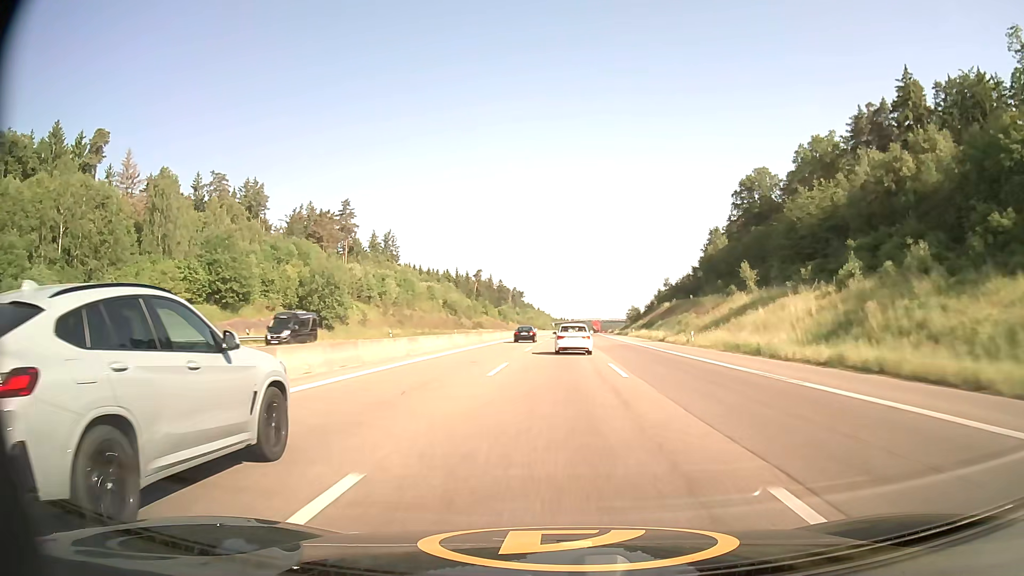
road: motorway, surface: asphalt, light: Day
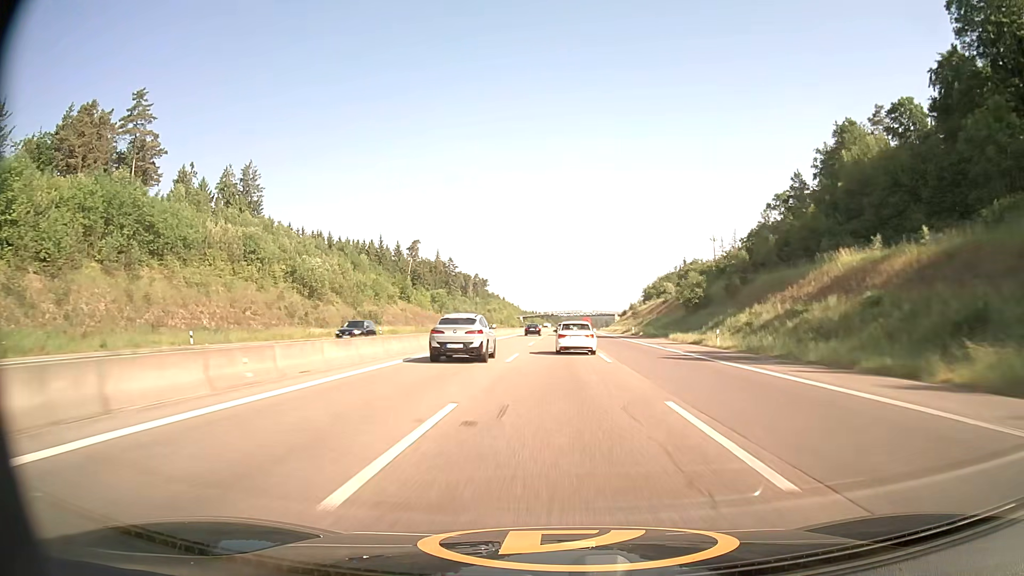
(+2.2, +101.7) m; +2°
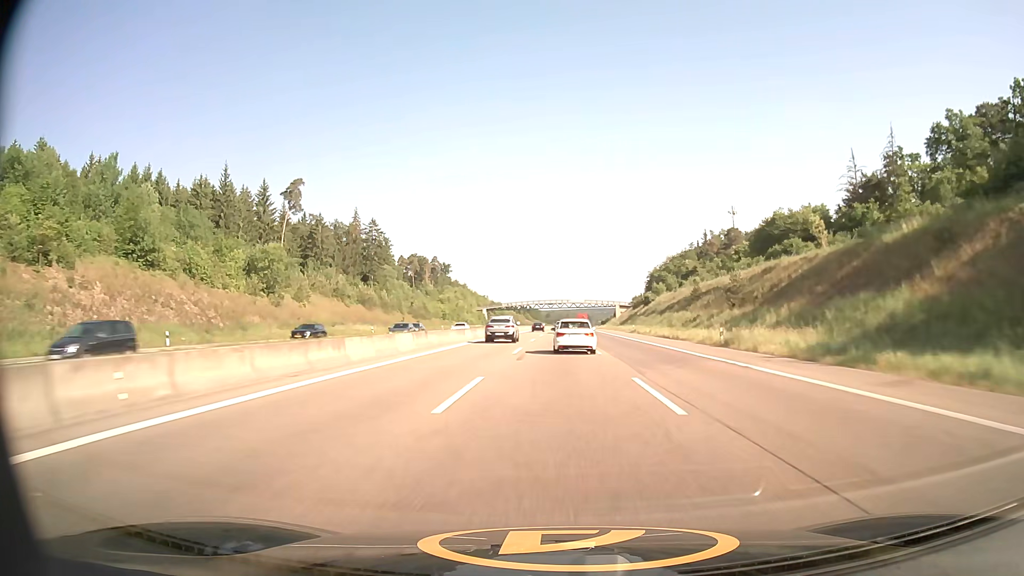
(+1.6, +102.6) m; +2°
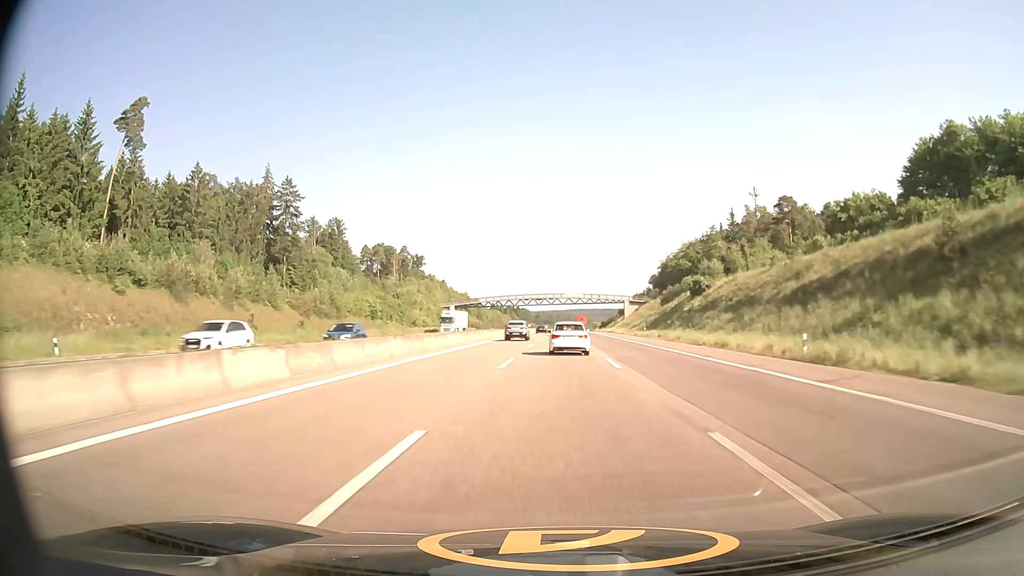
(+0.4, +61.1) m; +1°
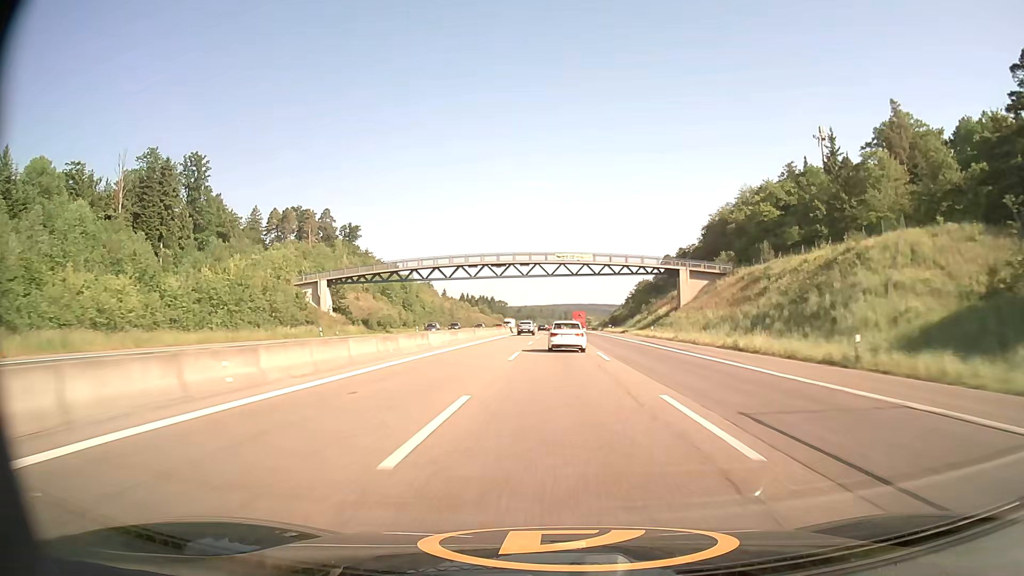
(+1.4, +103.3) m; +1°
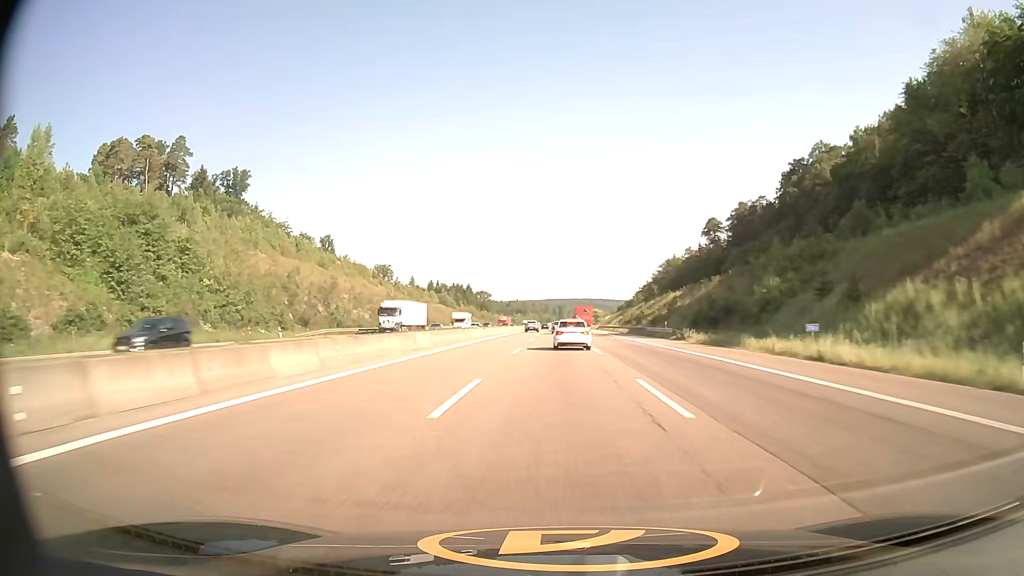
(+0.7, +104.2) m; 0°
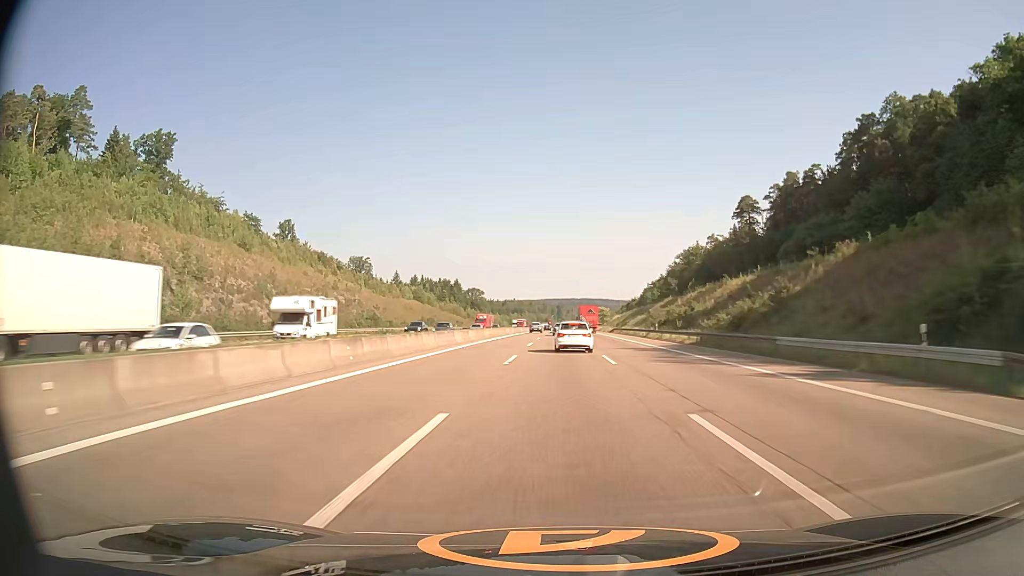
(+0.1, +41.3) m; 0°
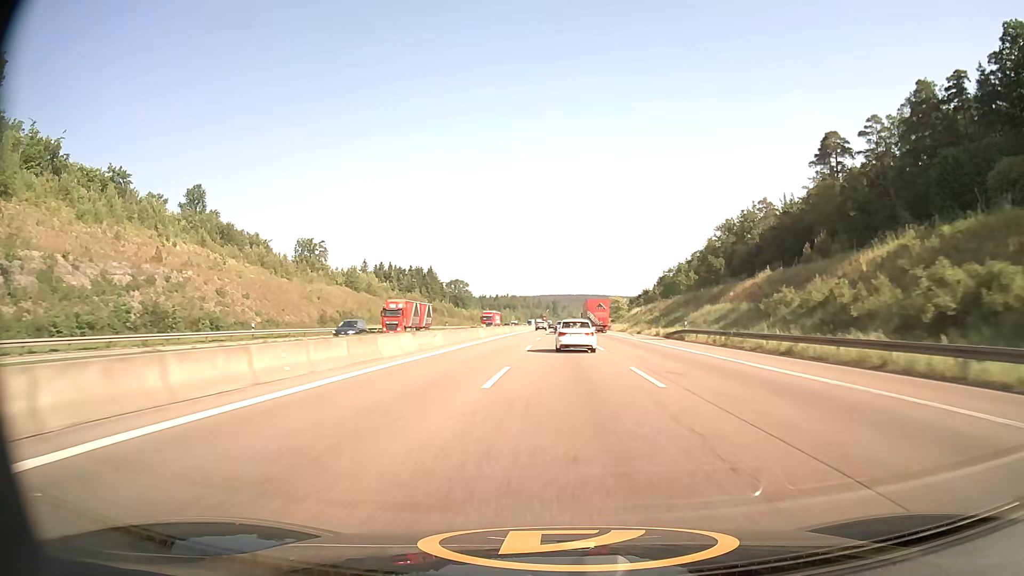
(+0.1, +61.7) m; 0°
(0, +10) (0, +20) (0, +30) (0, +40) (0, +50) (0, +60) (0, +70) (0, +80) (0, +90) (0, +100) m
